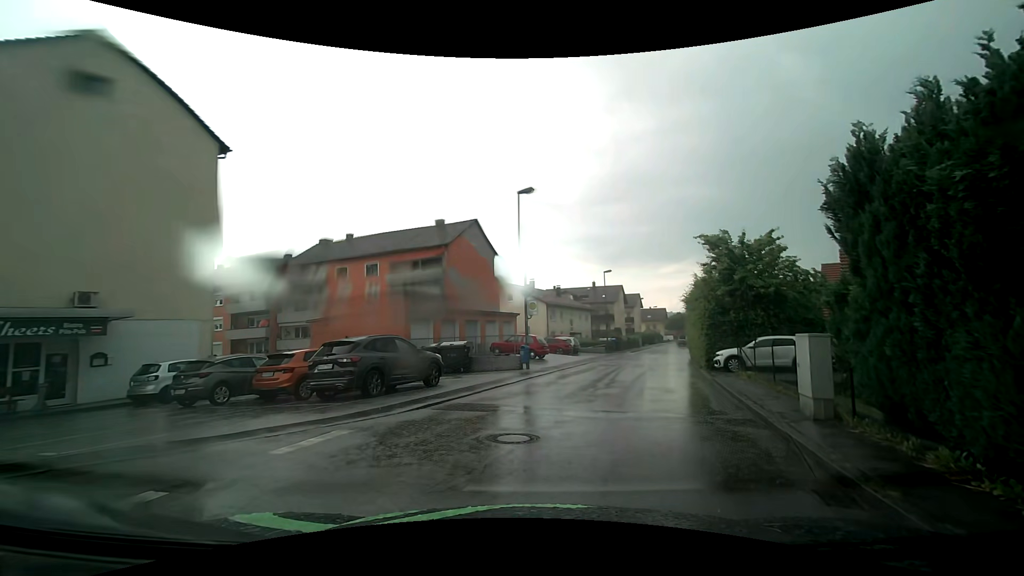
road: unclassified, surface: asphalt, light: Day
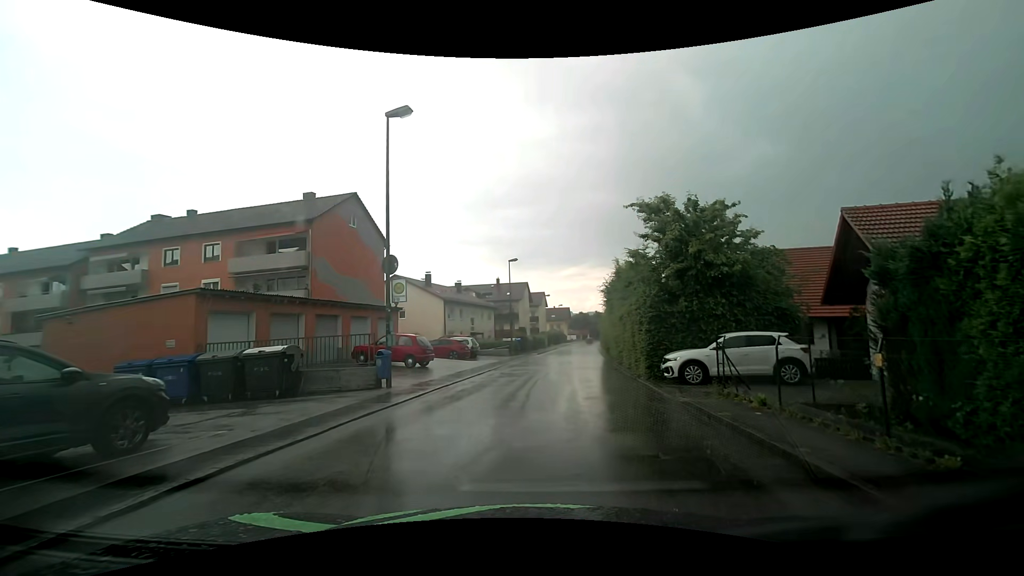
(+1.1, +8.0) m; +14°
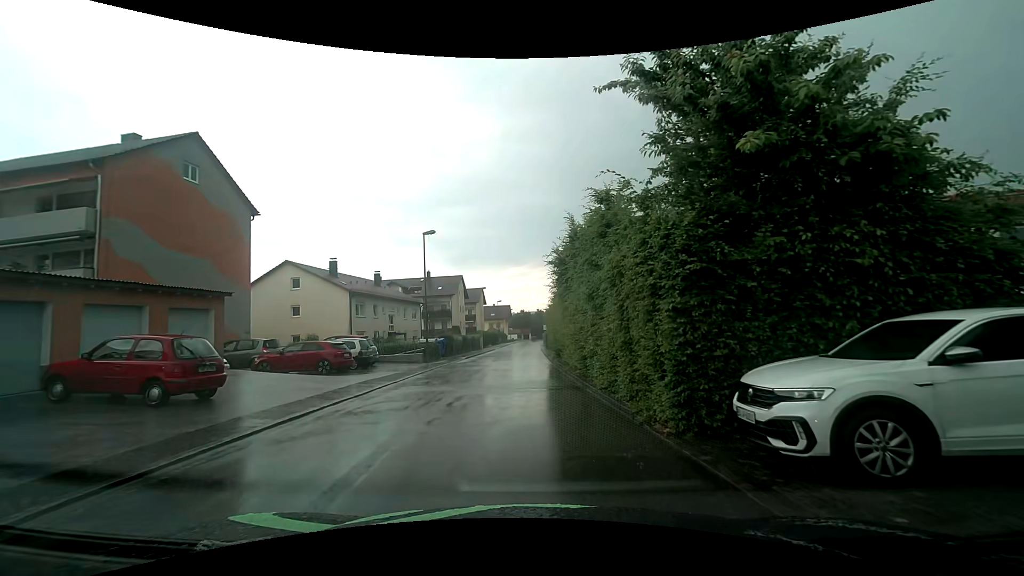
(+0.9, +11.0) m; +6°
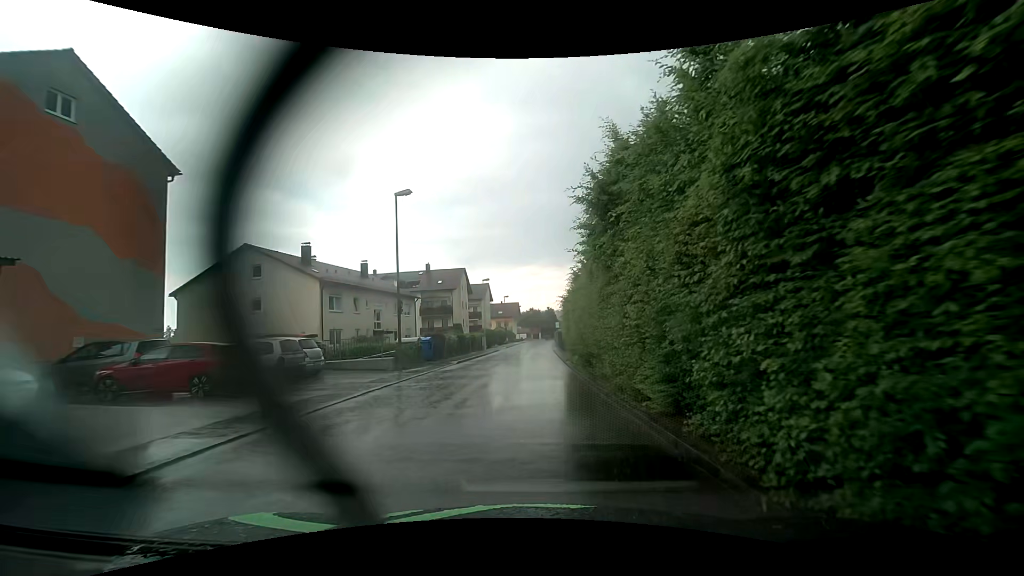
(-0.1, +8.6) m; -1°
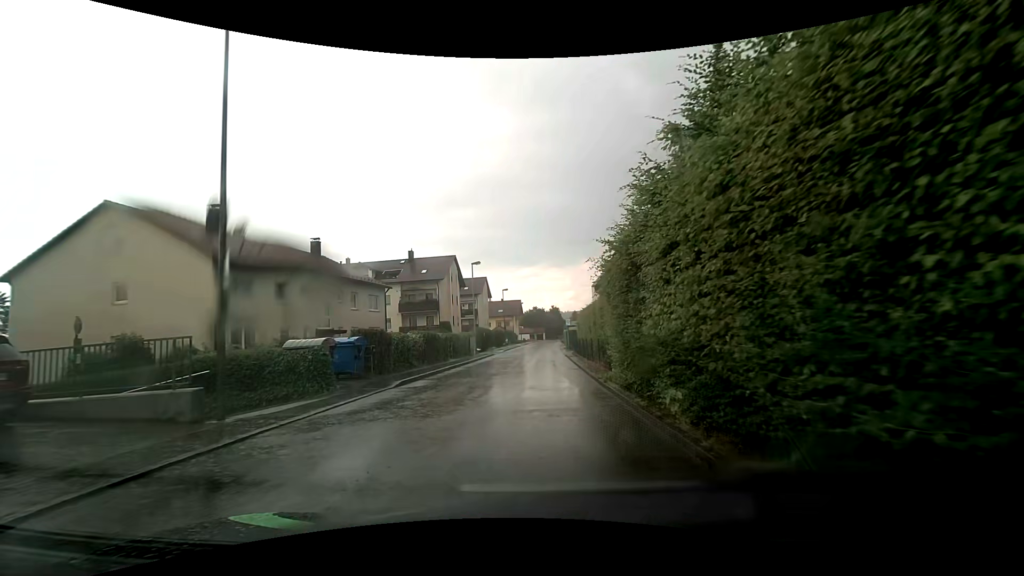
(0.0, +13.3) m; -1°
(0, +10) (0, +20) (+1, +30) (+1, +40) (+2, +50) (+2, +60) (+3, +70) (+3, +80) (+4, +90) (+5, +100) m
